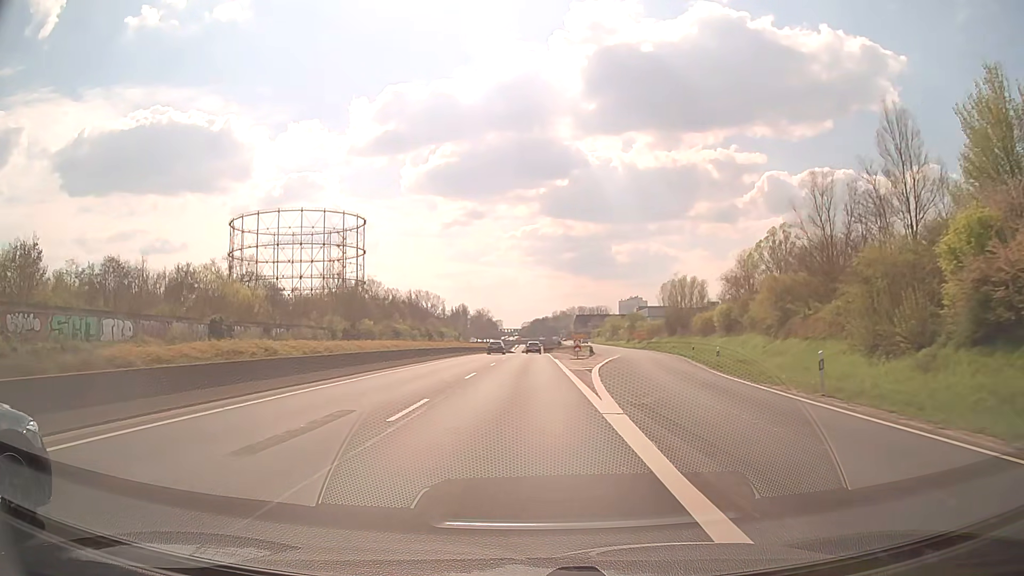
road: trunk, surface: asphalt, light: Day
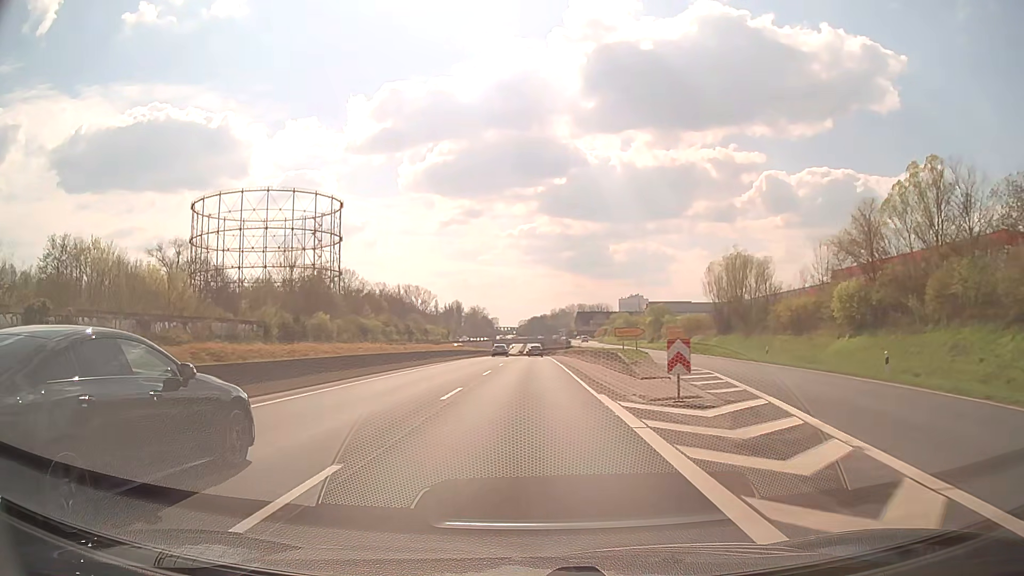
(+0.1, +32.1) m; 0°
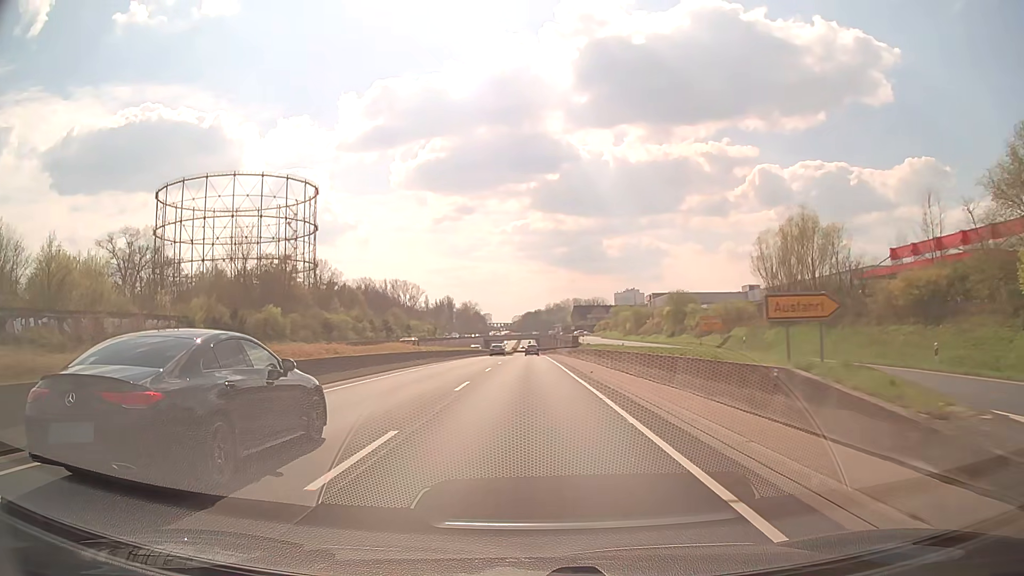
(+0.1, +21.5) m; +1°
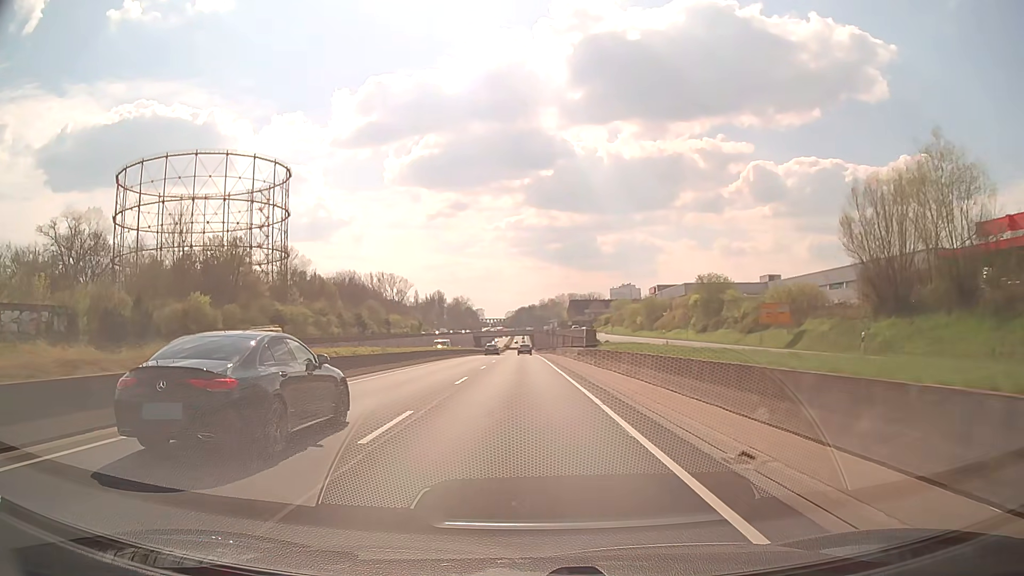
(+0.1, +21.6) m; 0°
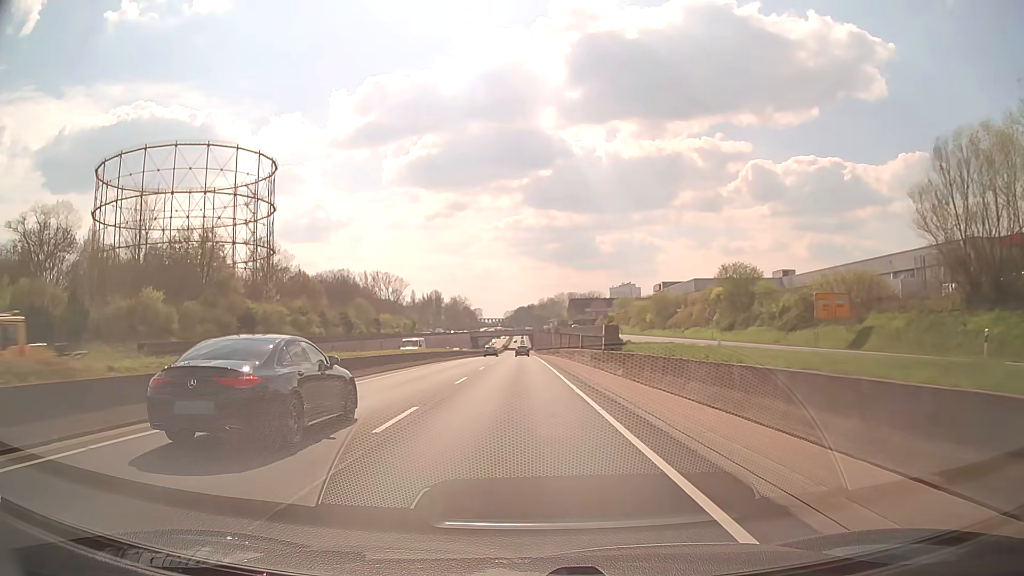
(0.0, +10.8) m; 0°
